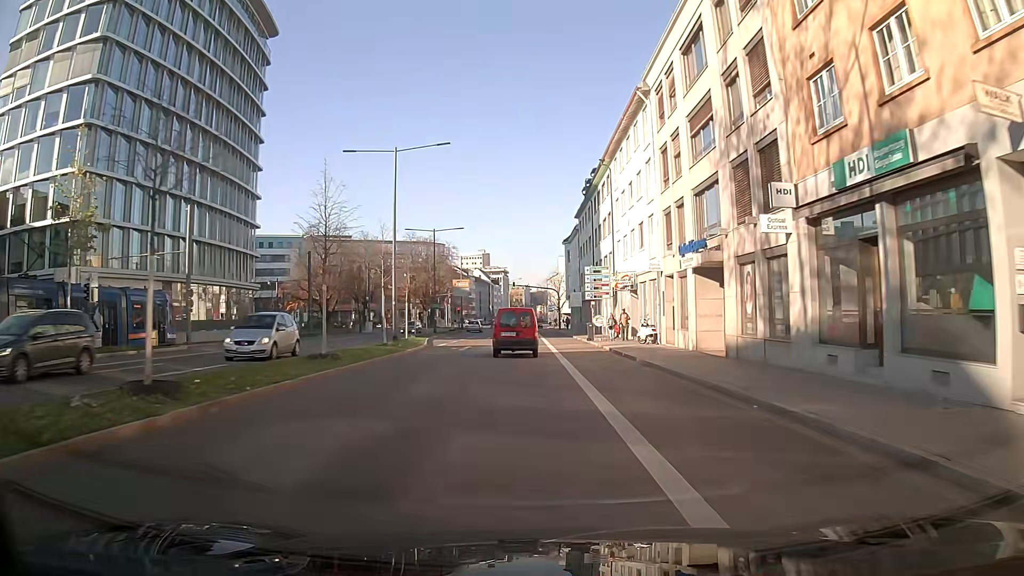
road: primary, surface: asphalt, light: Day
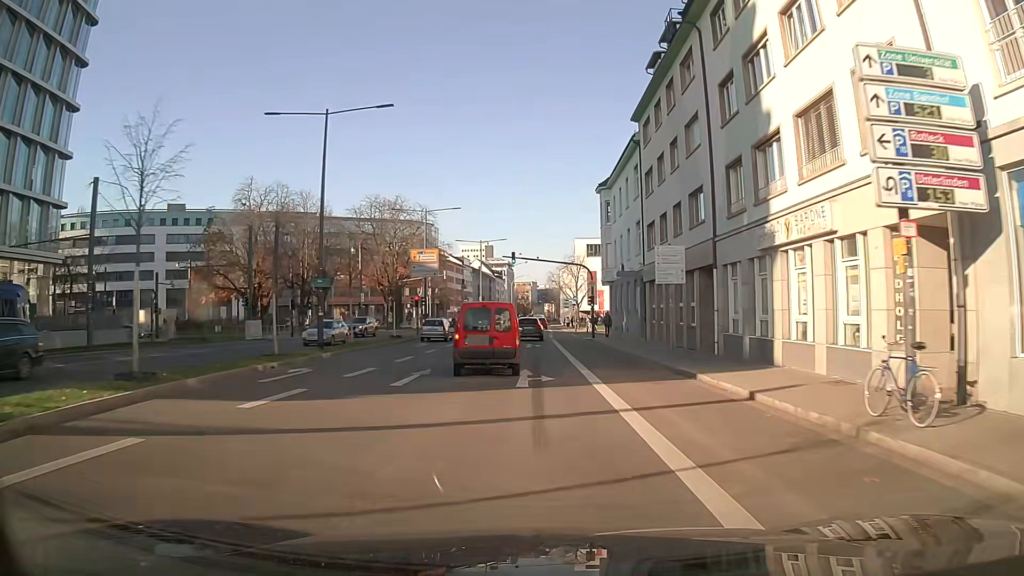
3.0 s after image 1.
(-0.2, +37.9) m; 0°
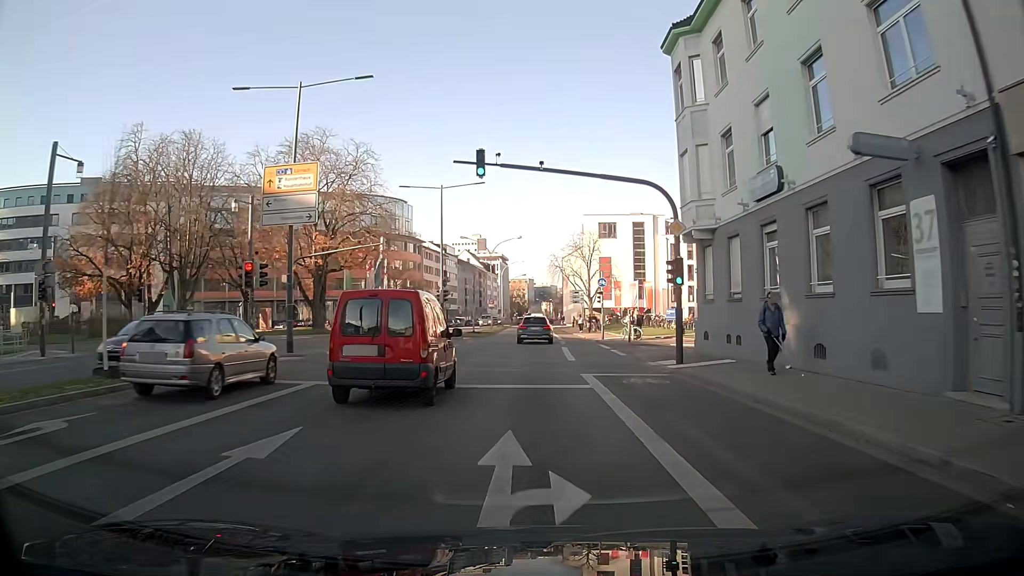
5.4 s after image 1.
(-0.1, +30.6) m; 0°
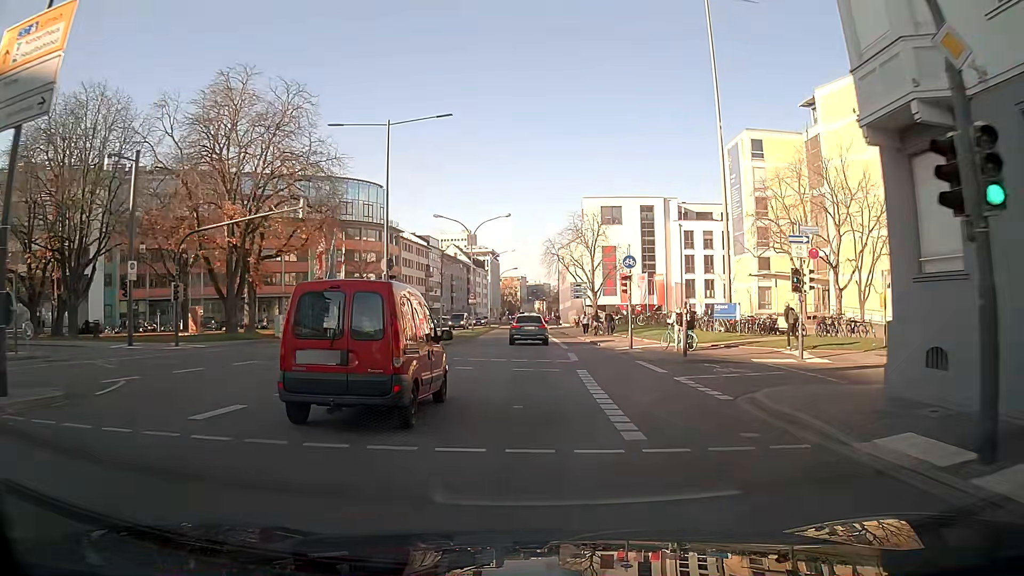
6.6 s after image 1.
(+0.1, +14.8) m; +1°
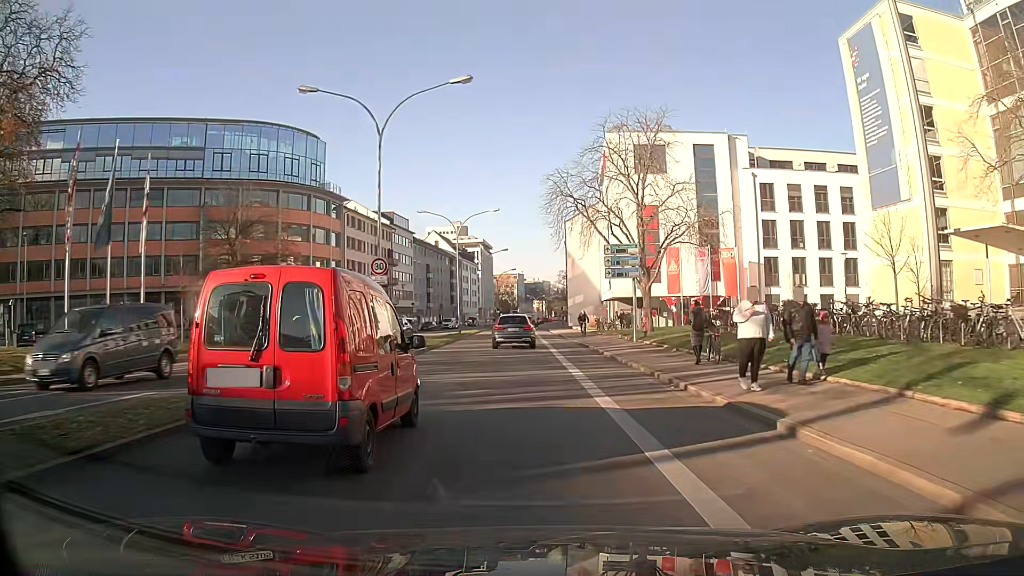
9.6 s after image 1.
(+0.2, +33.3) m; -1°
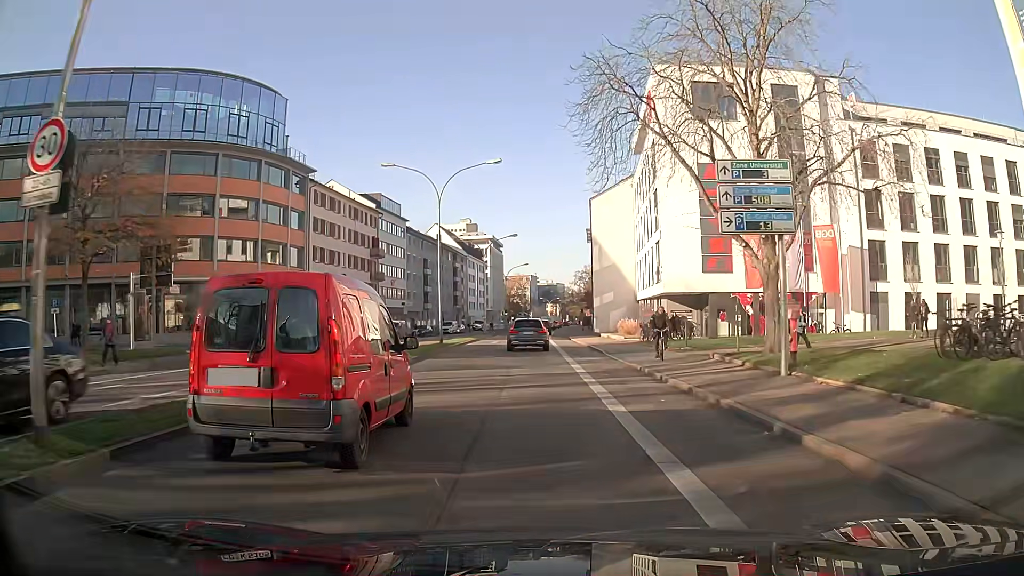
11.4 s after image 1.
(-0.1, +17.8) m; 0°
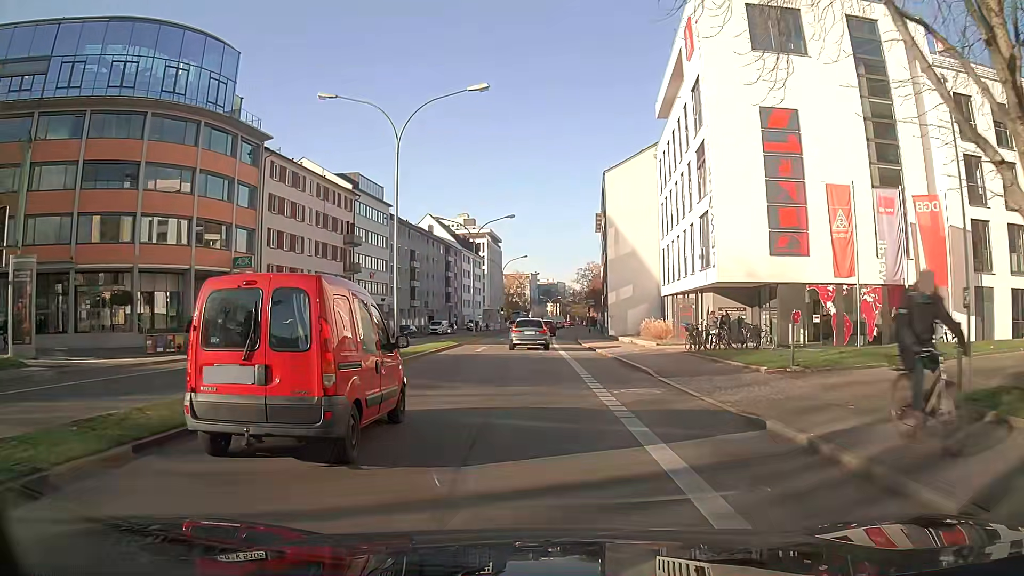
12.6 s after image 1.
(-0.1, +11.9) m; -1°
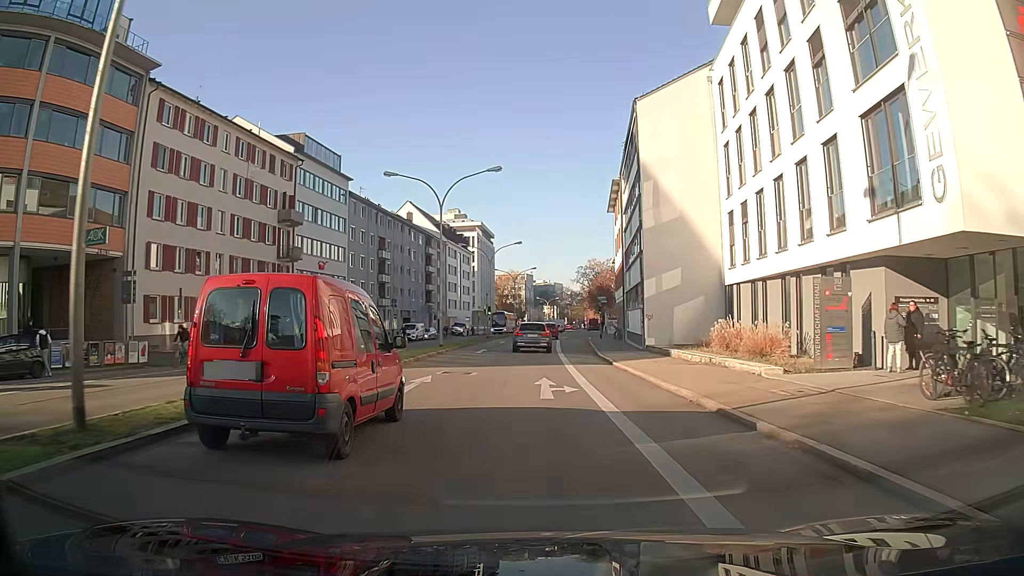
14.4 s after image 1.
(+0.2, +18.0) m; +2°
(0, +10) (0, +20) (0, +30) (-1, +40) (-1, +50) (-1, +60) (-1, +70) (0, +80) (0, +90) (+1, +100) m
